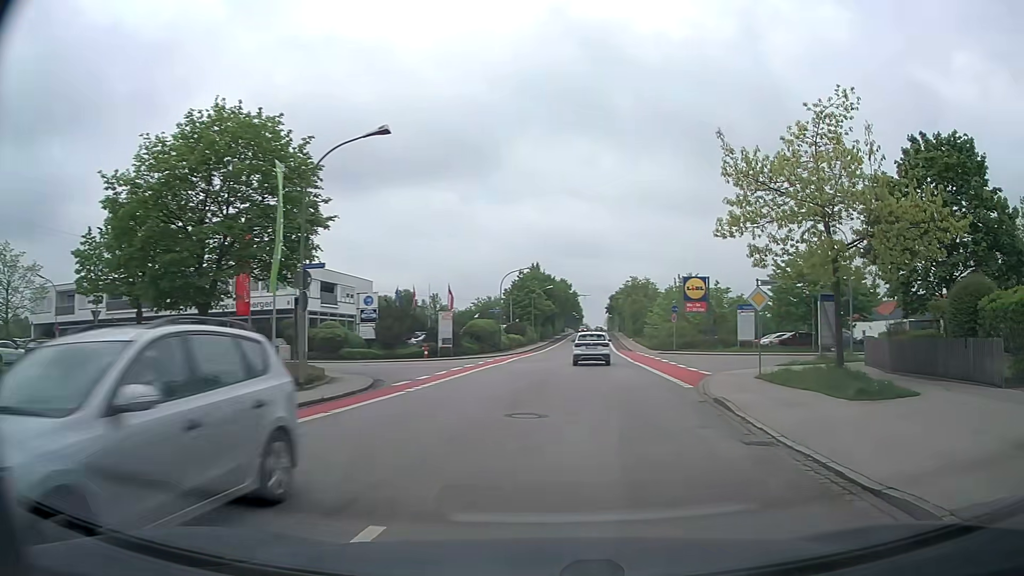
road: tertiary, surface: asphalt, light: Day
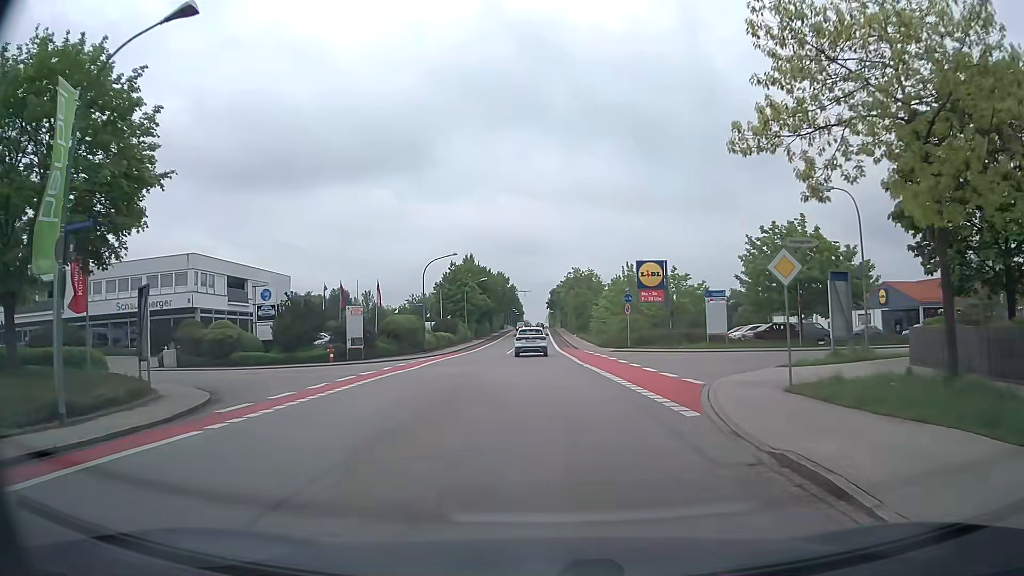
(+0.8, +8.6) m; +6°
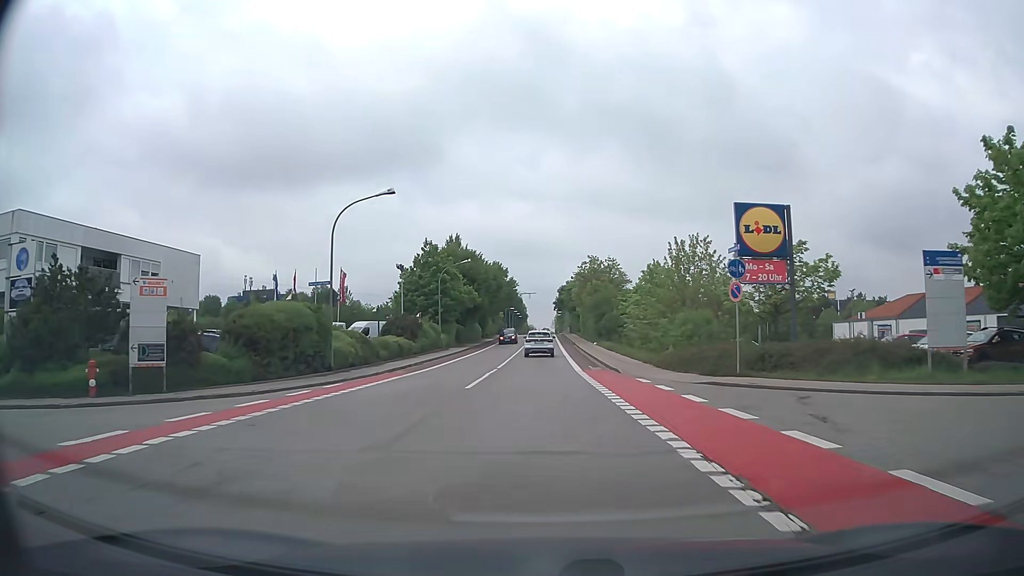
(-0.3, +24.1) m; -1°
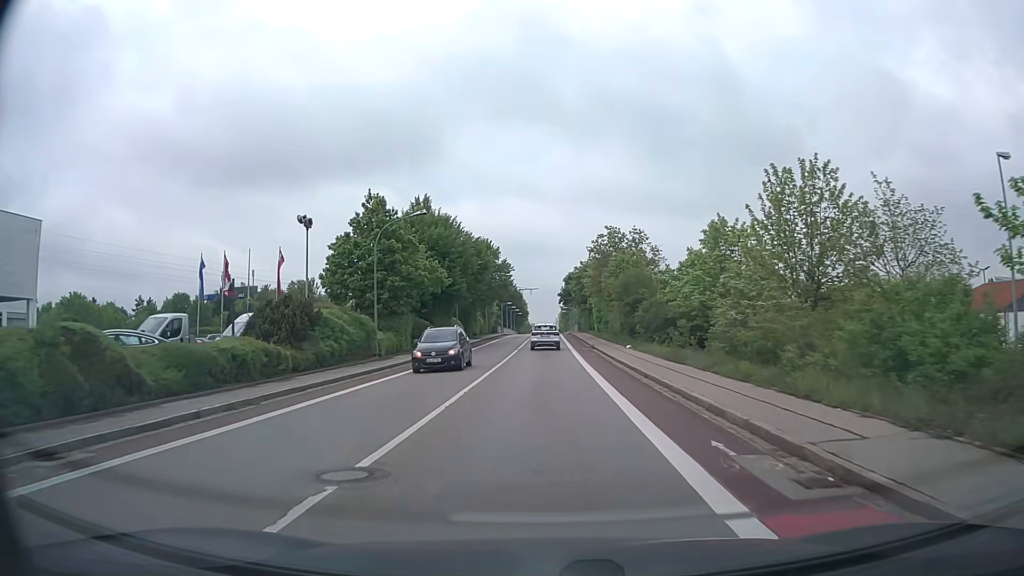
(0.0, +21.8) m; 0°
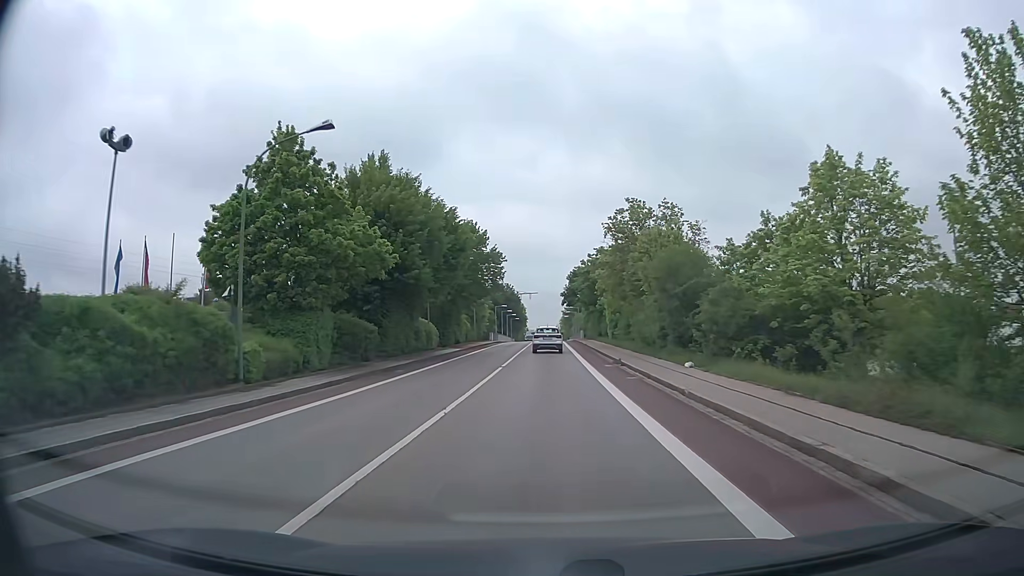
(0.0, +15.5) m; 0°
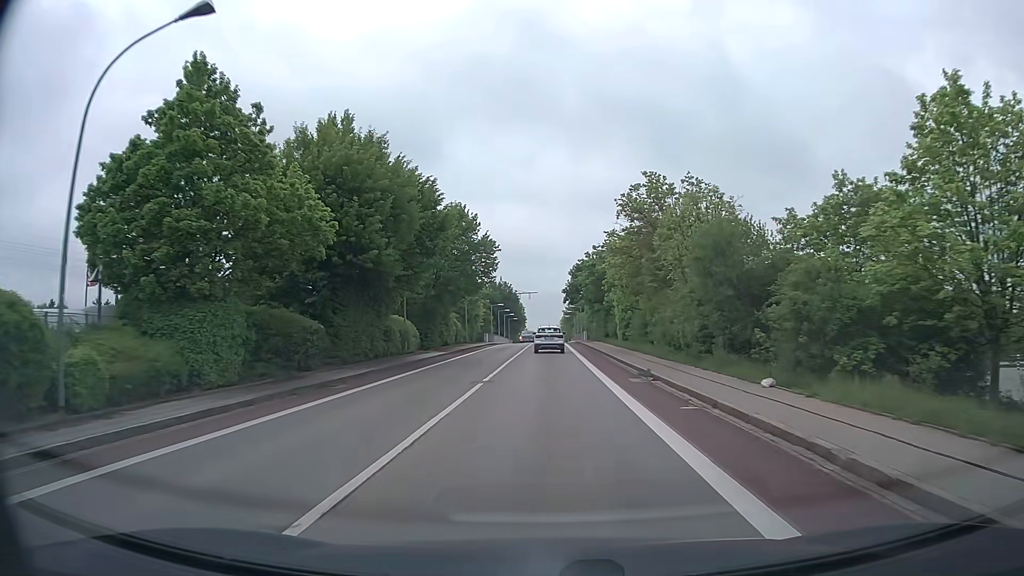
(0.0, +7.8) m; 0°
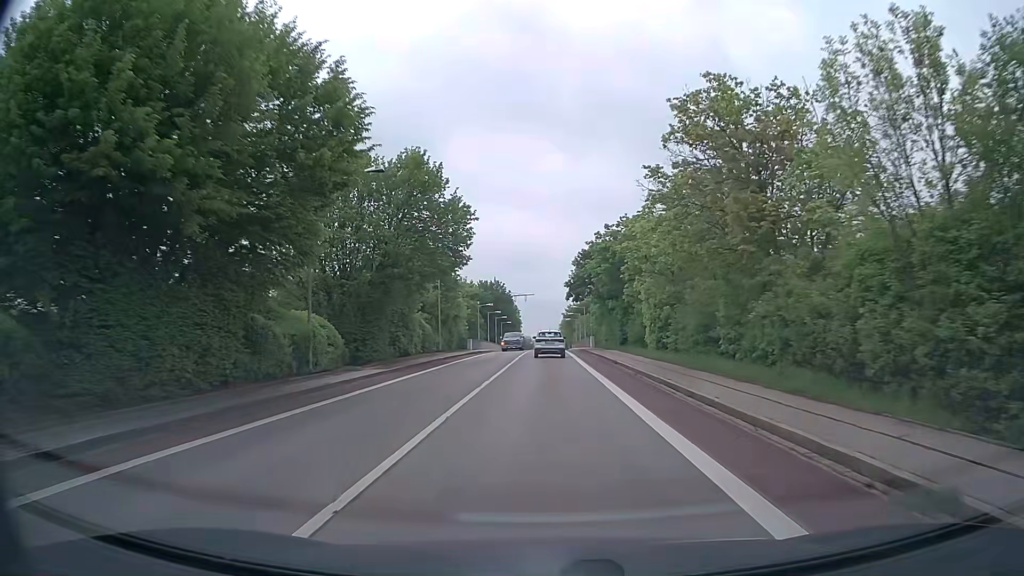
(0.0, +15.8) m; 0°
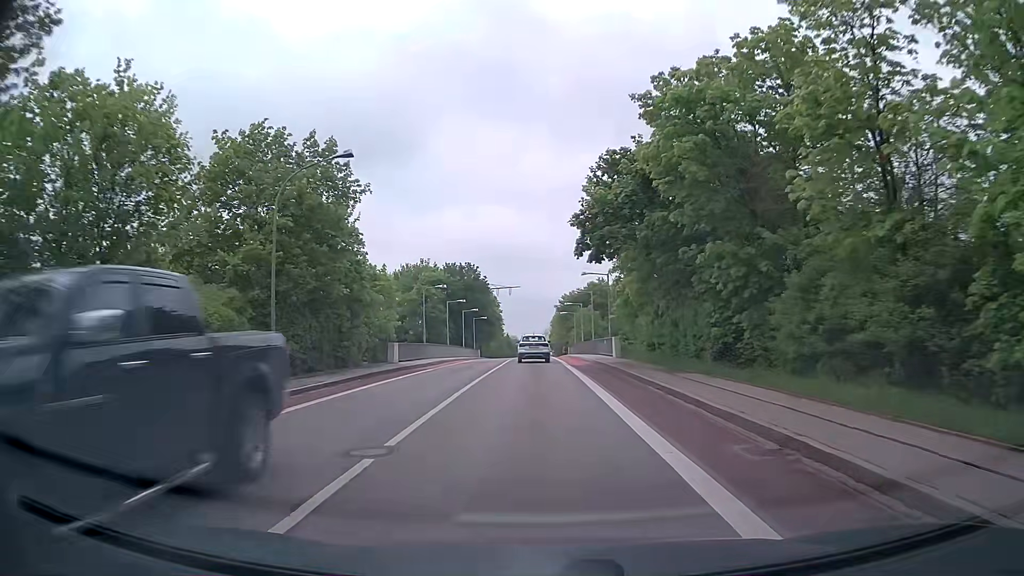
(+0.2, +30.5) m; +1°
(0, +10) (0, +20) (0, +30) (0, +40) (-1, +50) (-1, +60) (-1, +70) (-1, +80) (-1, +90) (-1, +100) m
